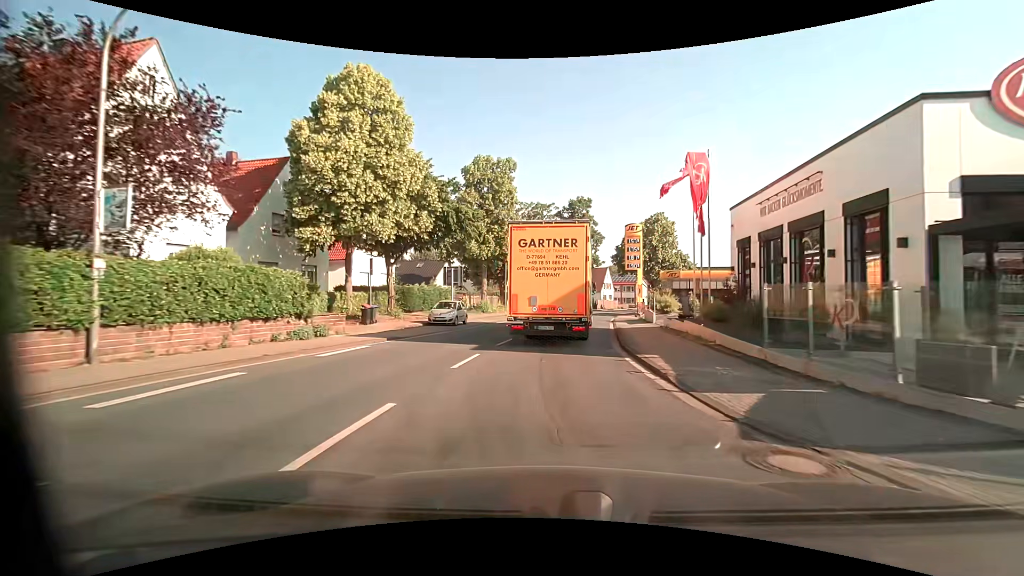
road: primary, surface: asphalt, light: Day
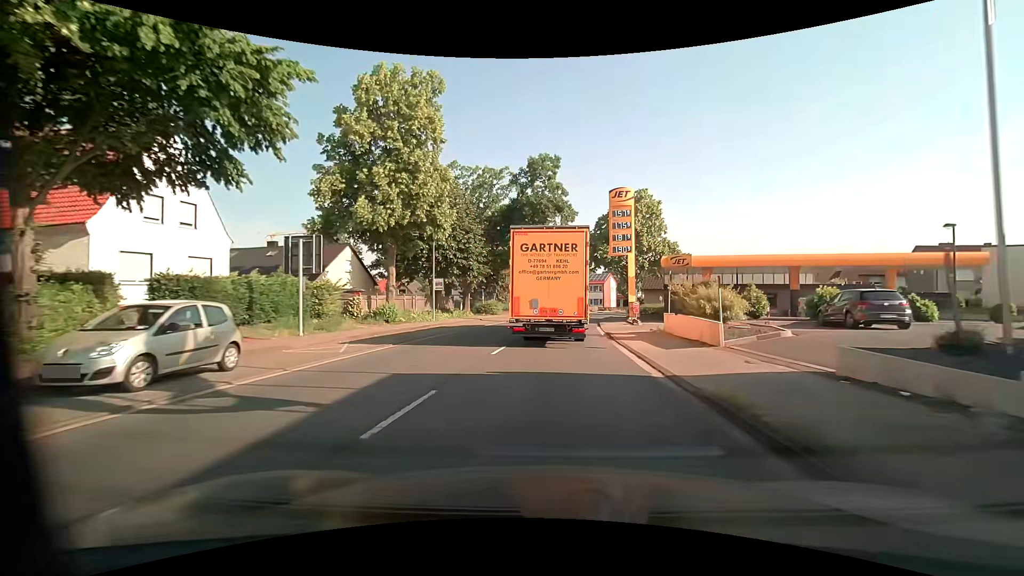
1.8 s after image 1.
(+0.8, +20.3) m; +5°
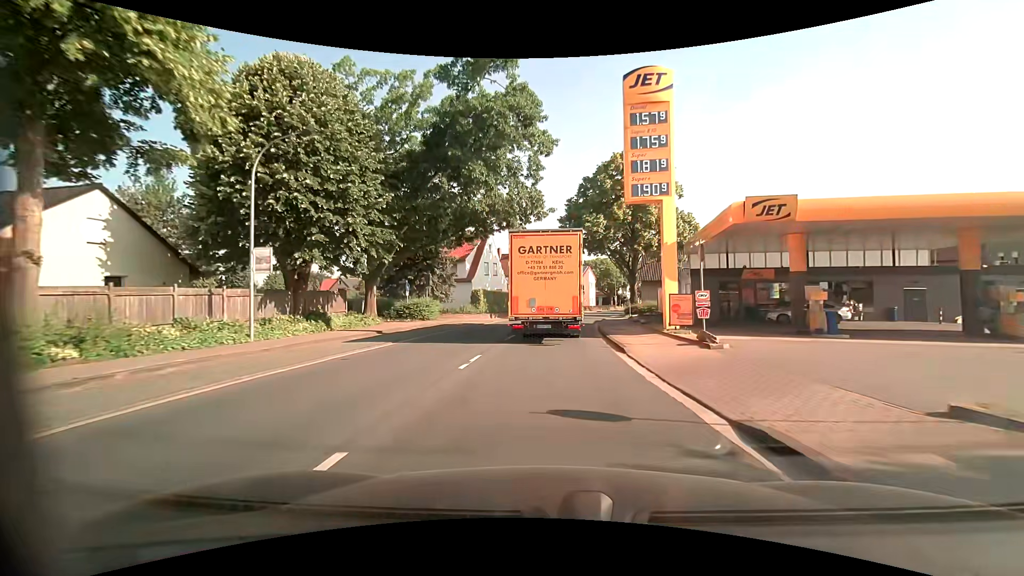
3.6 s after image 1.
(+0.7, +21.4) m; +4°
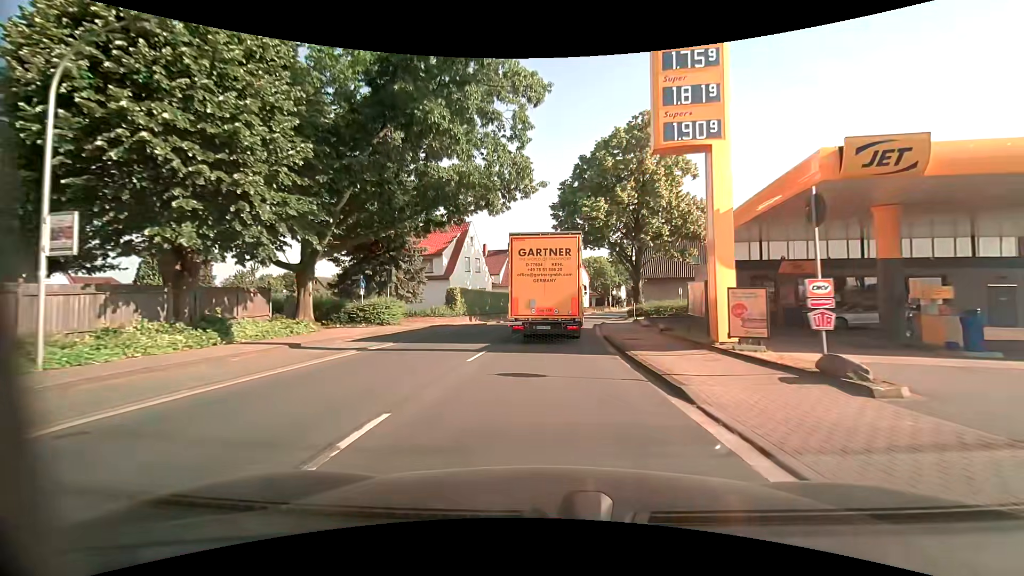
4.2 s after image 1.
(+0.1, +7.3) m; +1°
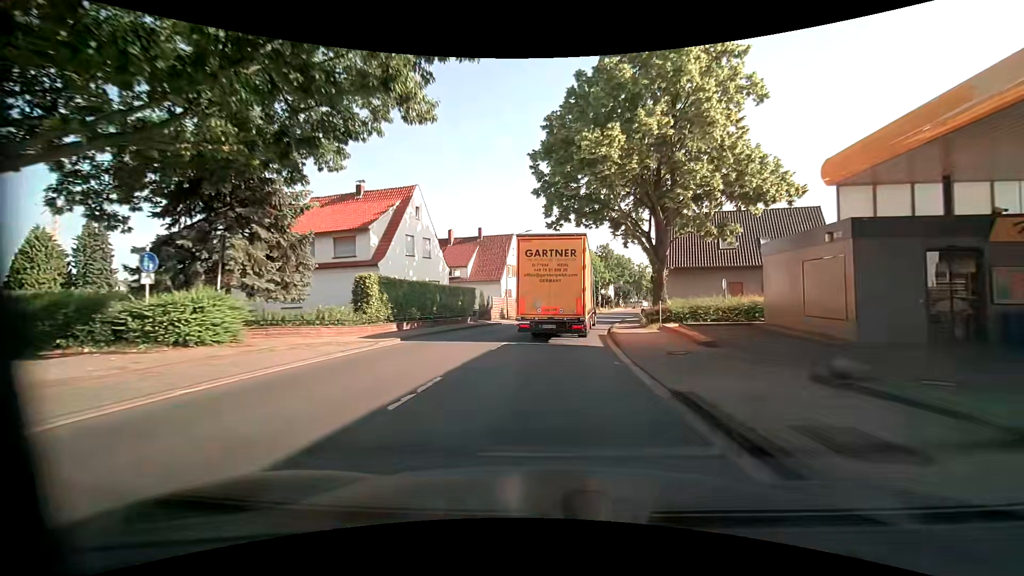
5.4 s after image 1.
(+0.3, +14.8) m; +3°
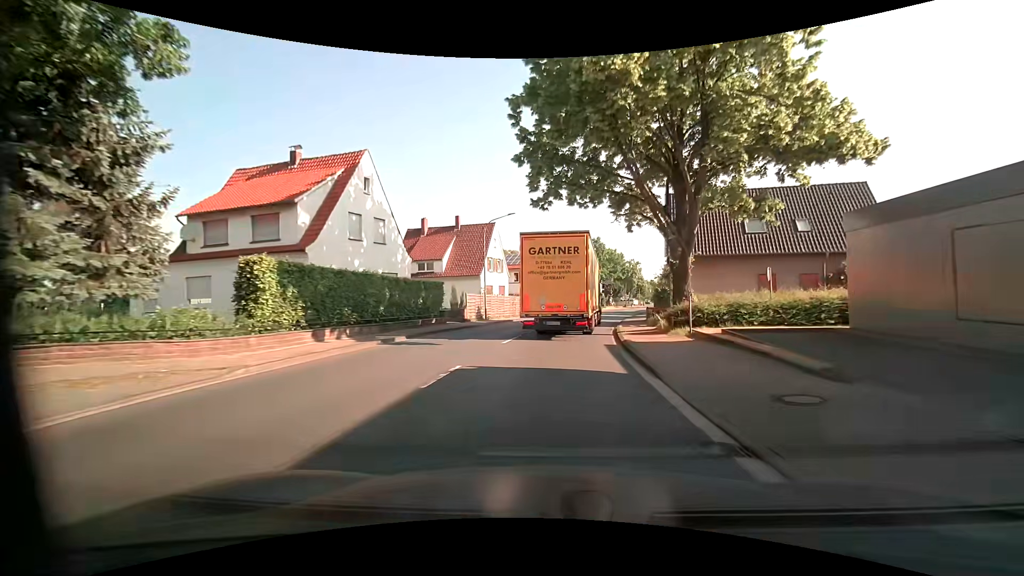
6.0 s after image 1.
(0.0, +7.5) m; +1°
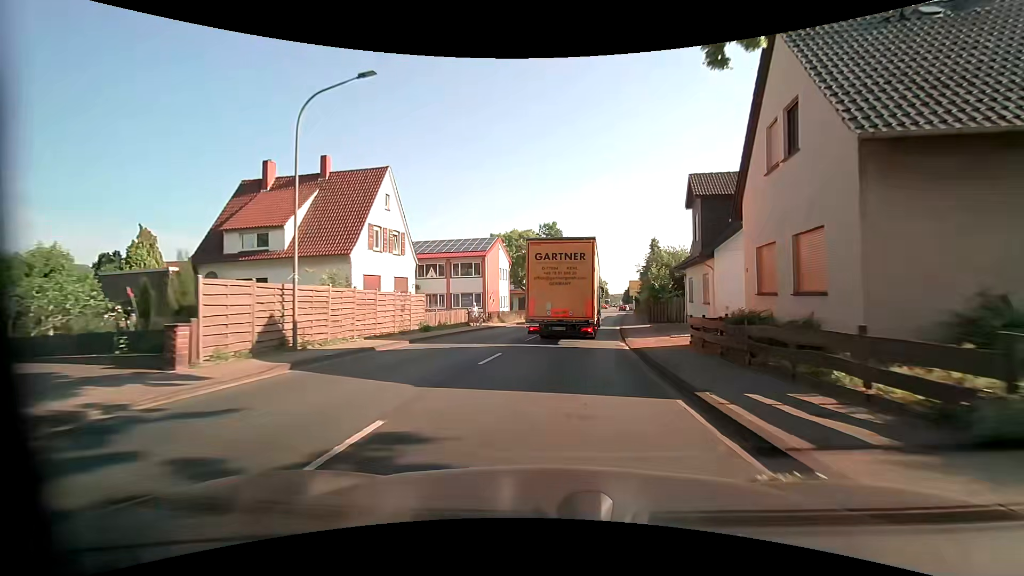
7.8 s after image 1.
(+1.0, +22.7) m; +6°
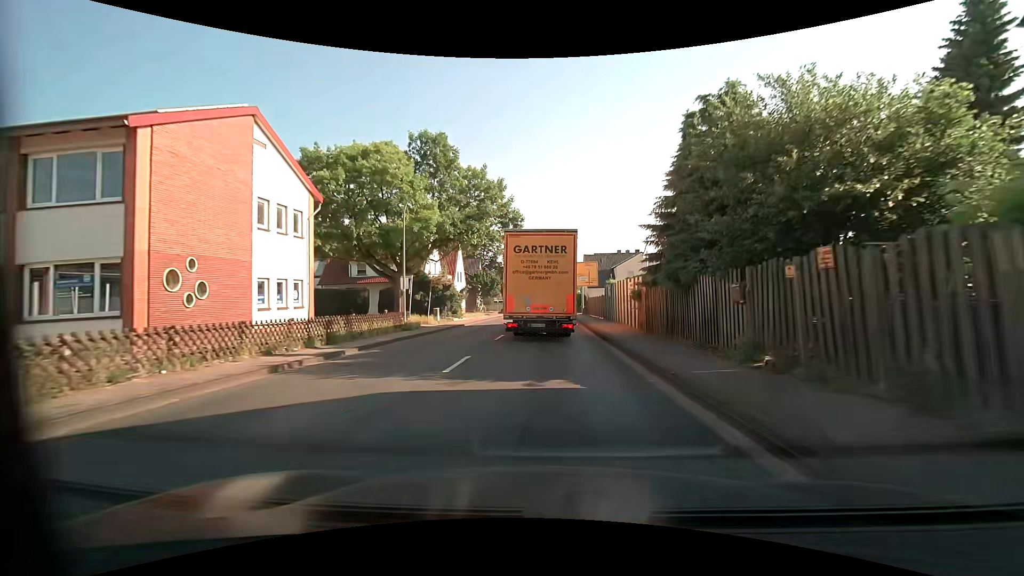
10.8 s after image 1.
(+3.2, +37.5) m; +9°
